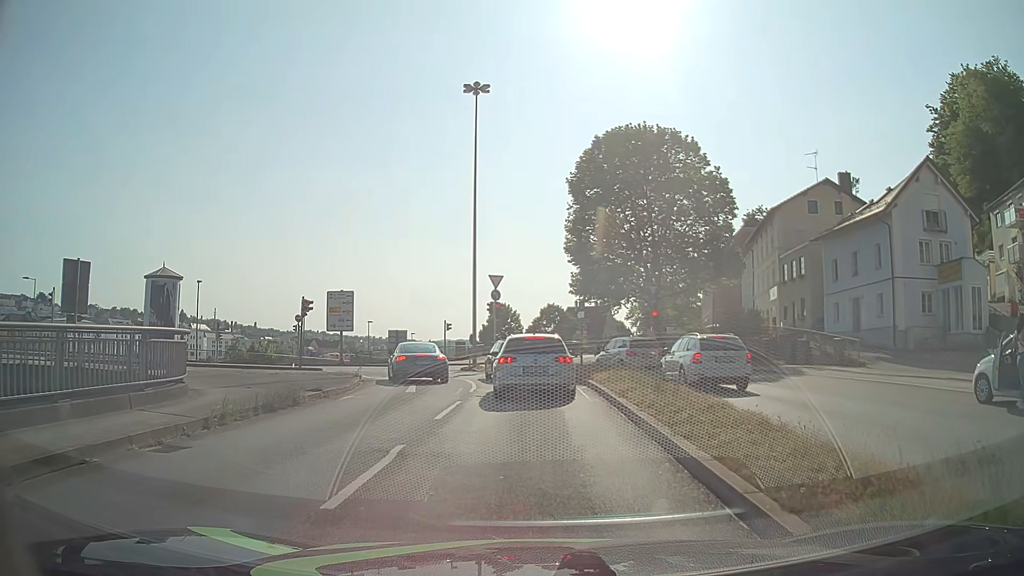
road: primary_link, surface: asphalt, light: Day
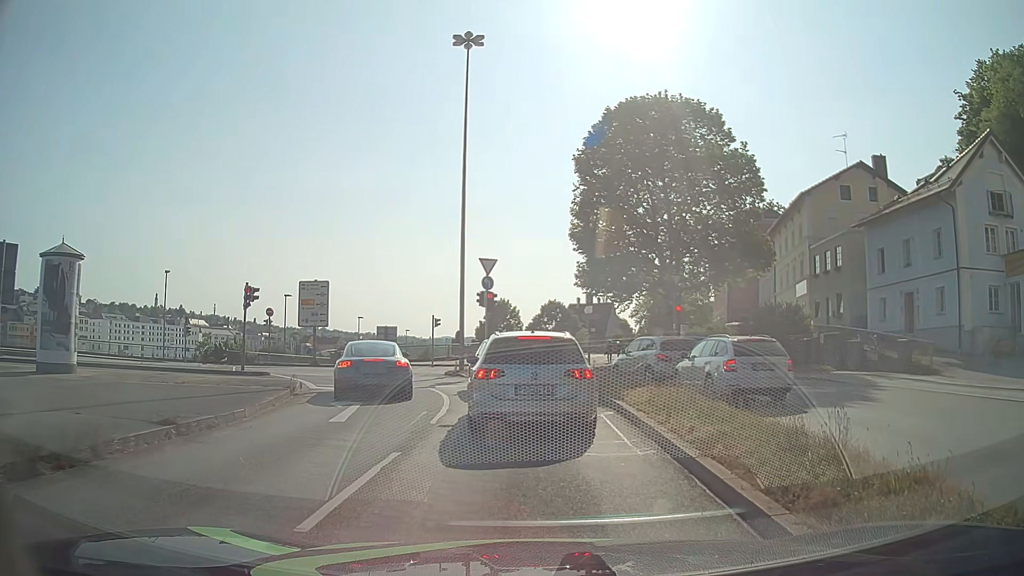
(+0.1, +6.2) m; +2°
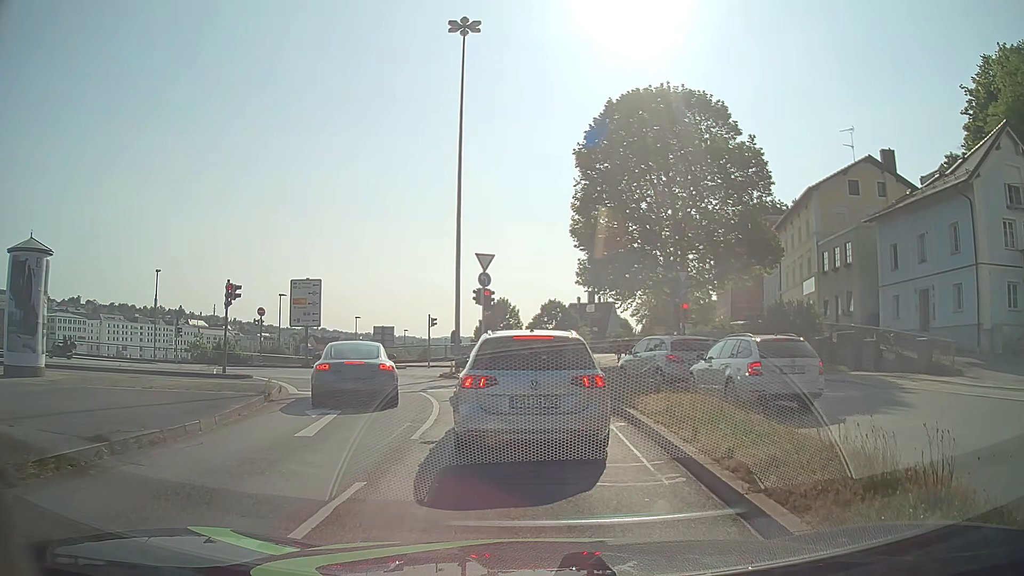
(0.0, +1.6) m; 0°
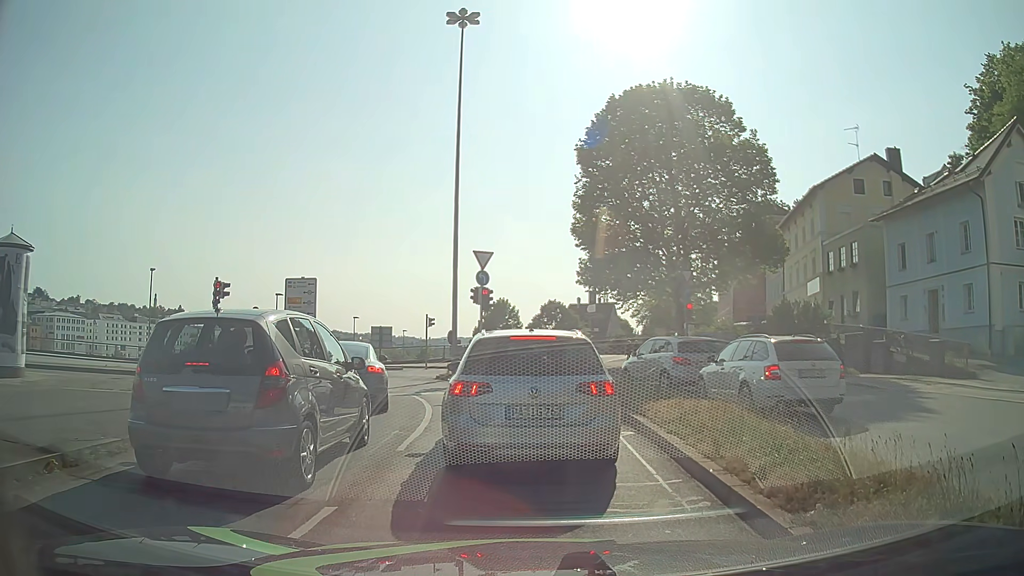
(0.0, +0.9) m; 0°
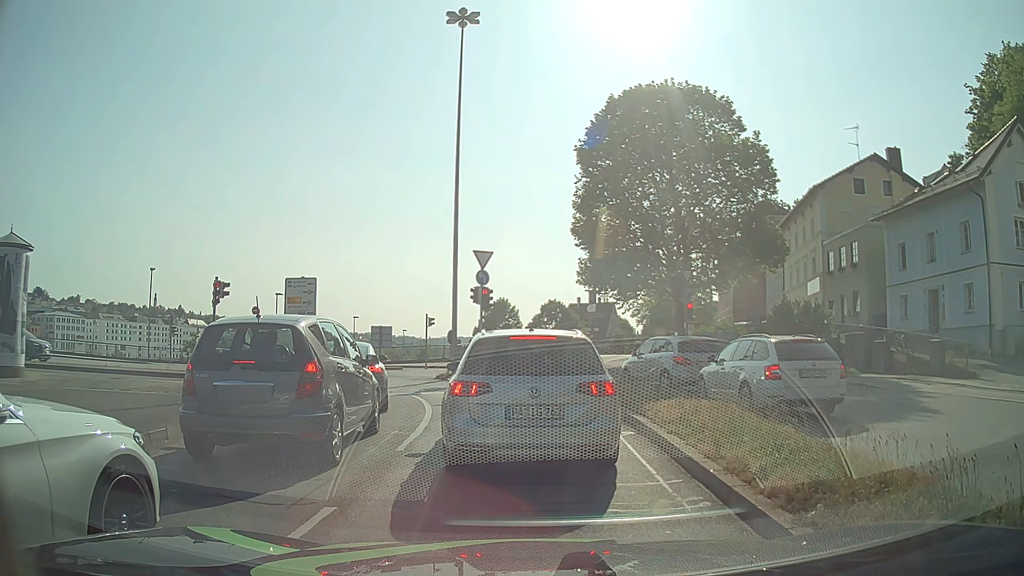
(0.0, +0.1) m; 0°
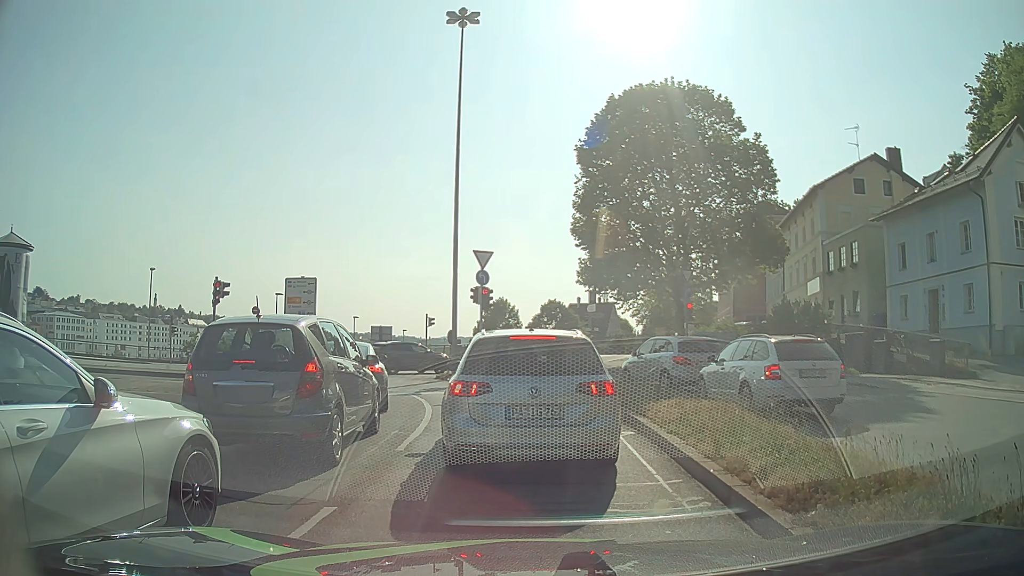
(0.0, 0.0) m; 0°
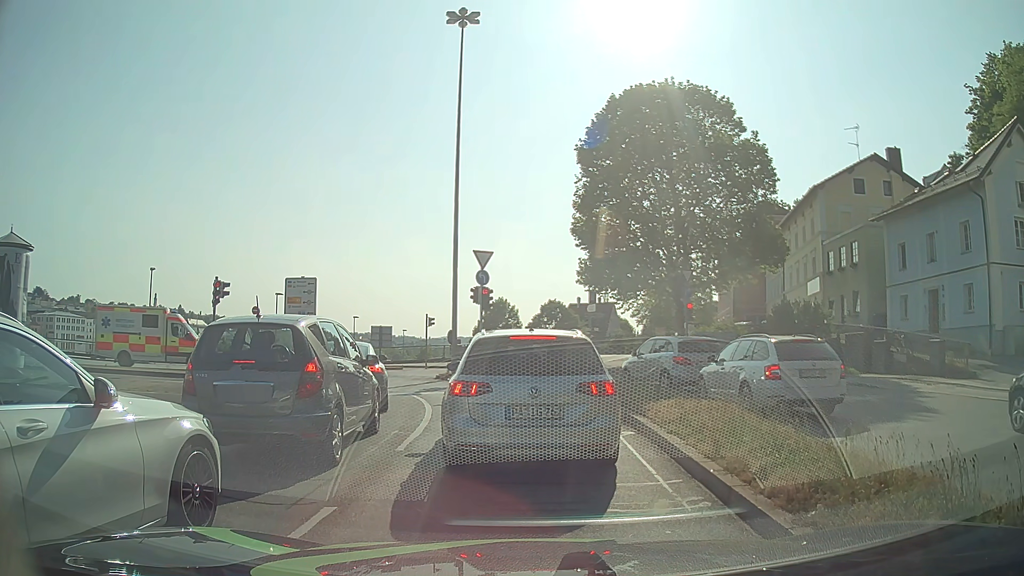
(0.0, 0.0) m; 0°
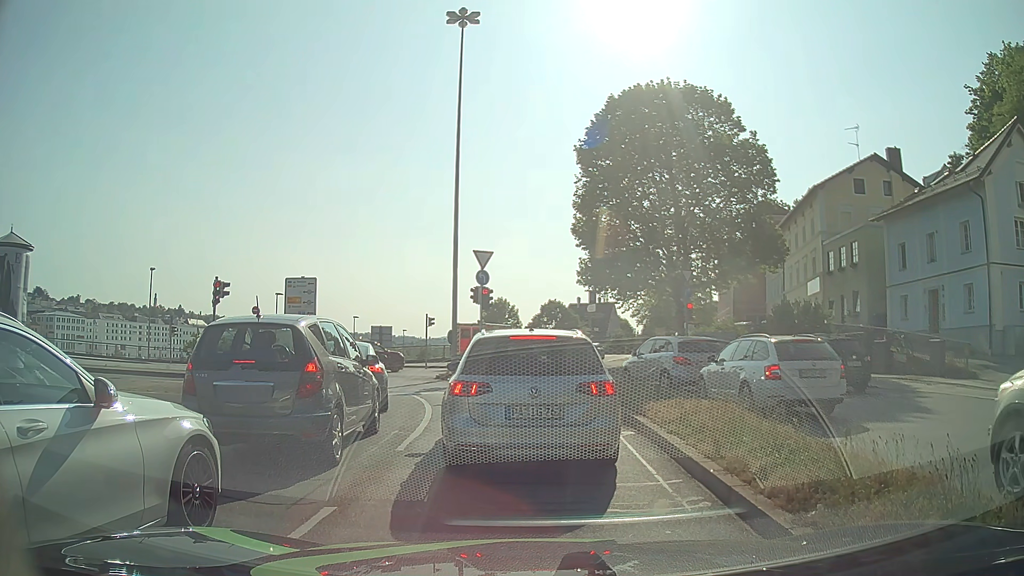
(0.0, 0.0) m; 0°
(0, +10) (-2, +20) (-7, +28) (-15, +34) (-24, +36) (-34, +37) (-44, +37) (-54, +38) (-64, +38) (-74, +38) m
